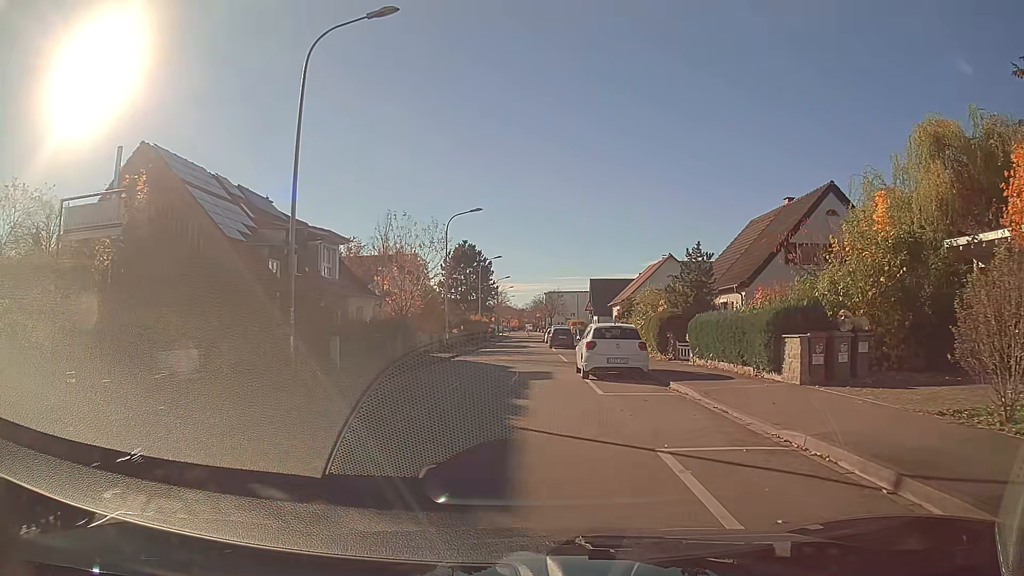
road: residential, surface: asphalt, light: Day
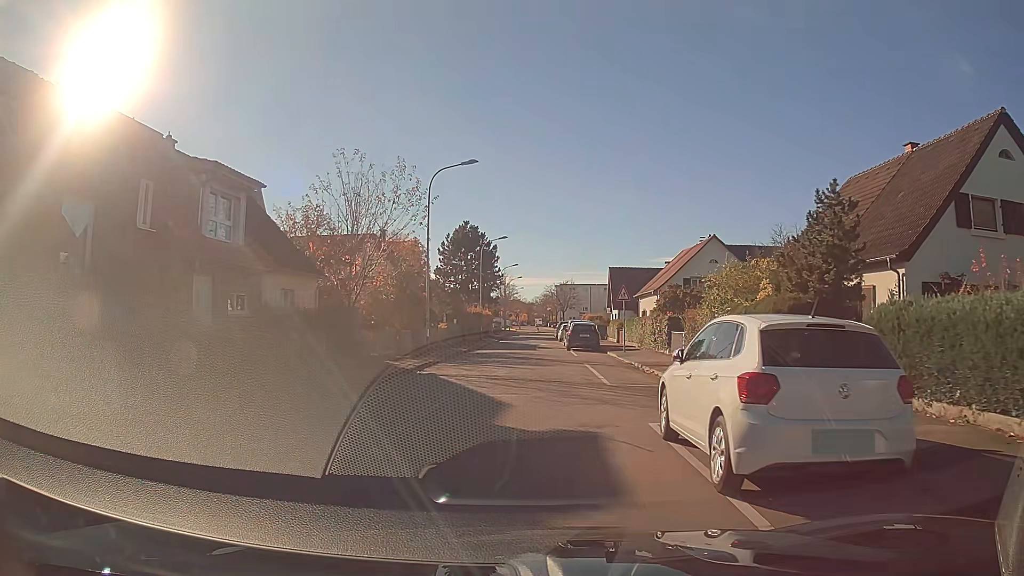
(-0.1, +12.1) m; -1°
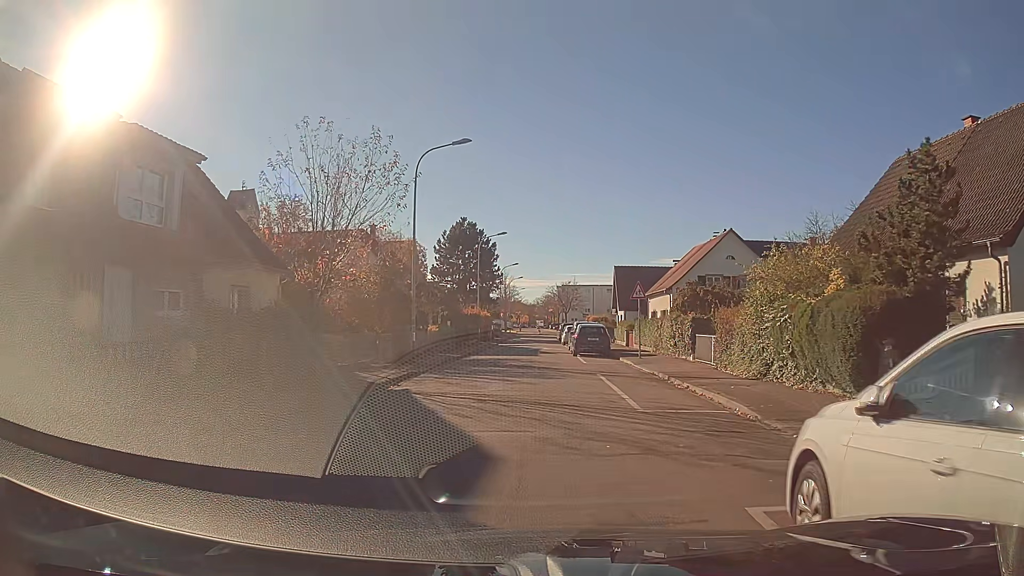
(0.0, +4.2) m; 0°
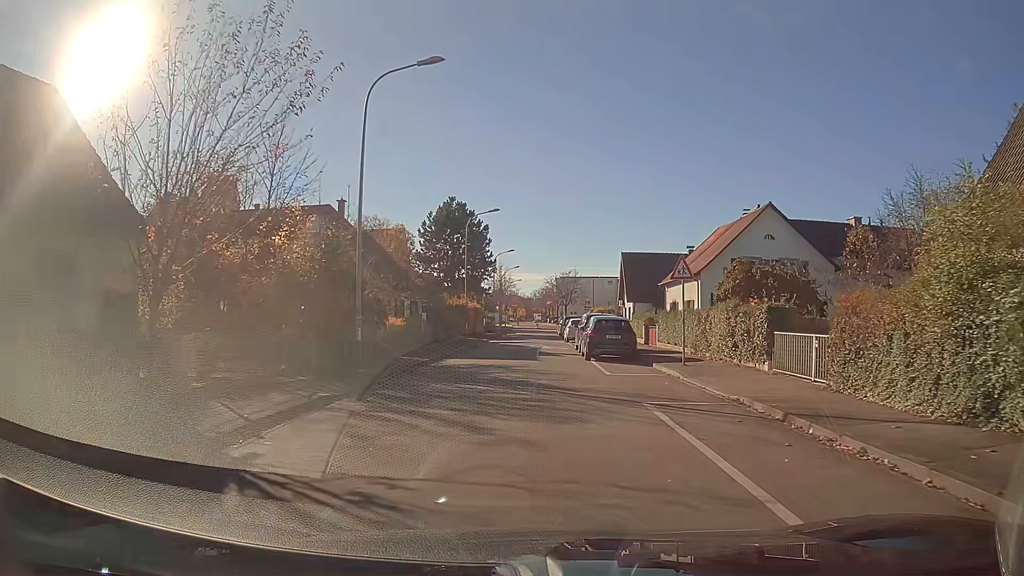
(0.0, +8.7) m; 0°
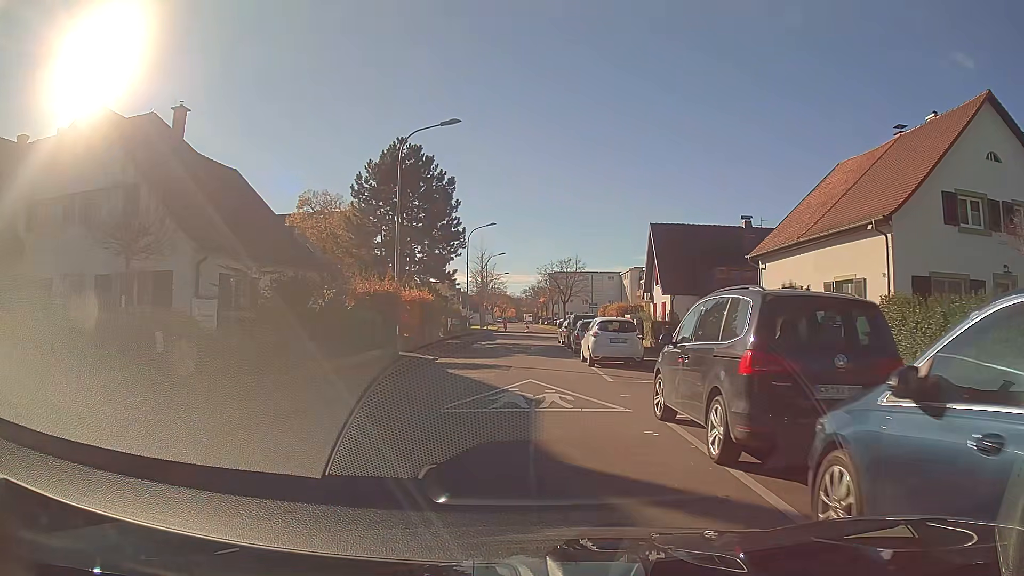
(+0.2, +22.3) m; +1°
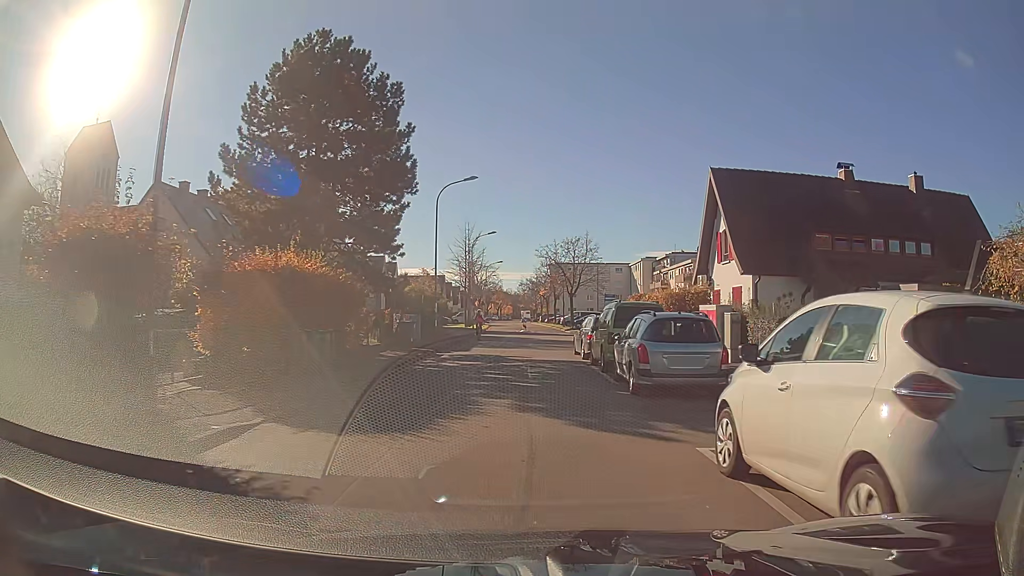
(0.0, +17.5) m; 0°
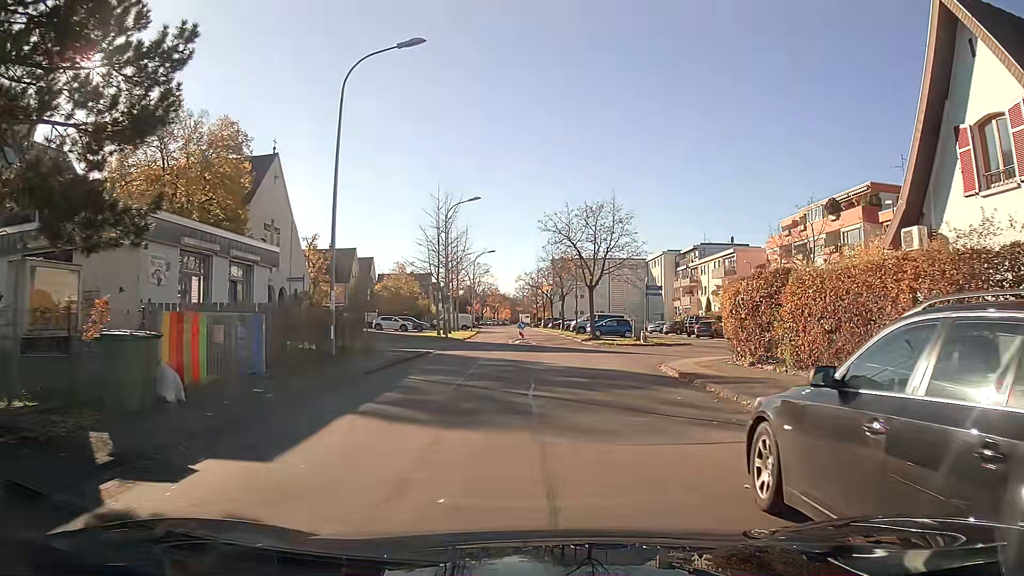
(0.0, +20.4) m; +2°
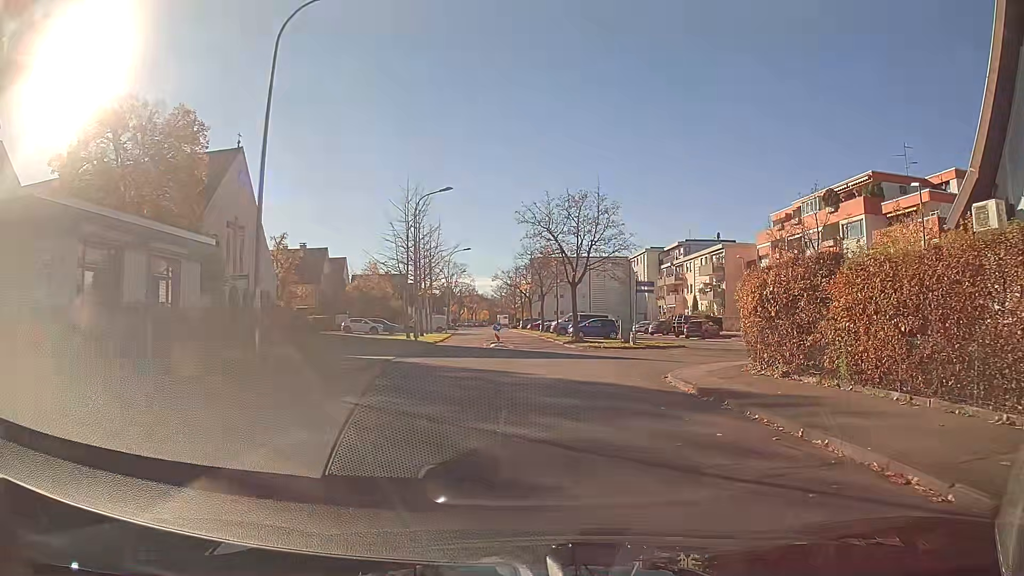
(+0.1, +3.8) m; +2°
(0, +10) (+2, +20) (+10, +24) (+20, +23) (+30, +22) (+40, +20) (+50, +19) (+60, +18) (+70, +20) (+78, +26) m
